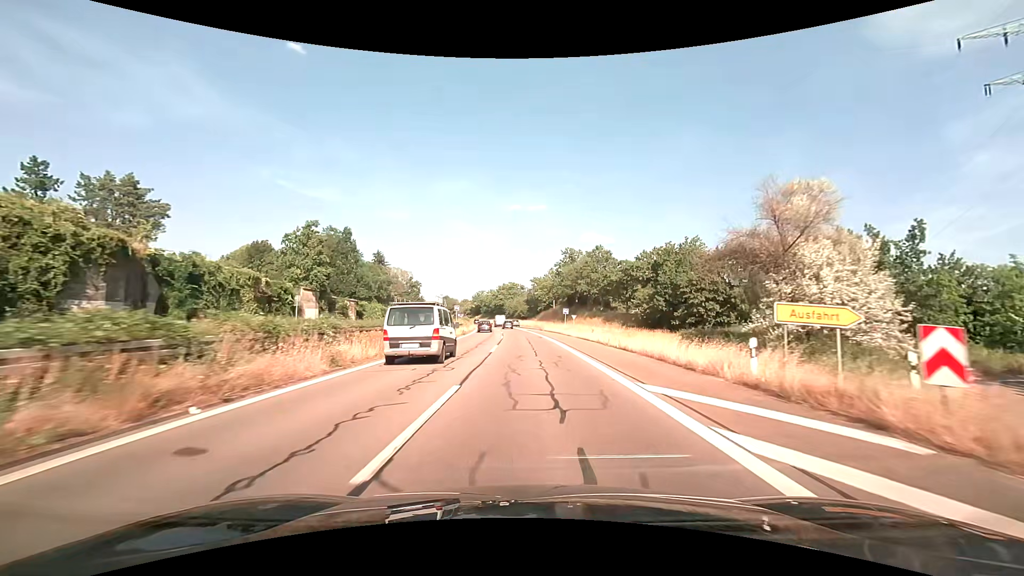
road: trunk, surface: asphalt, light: Day
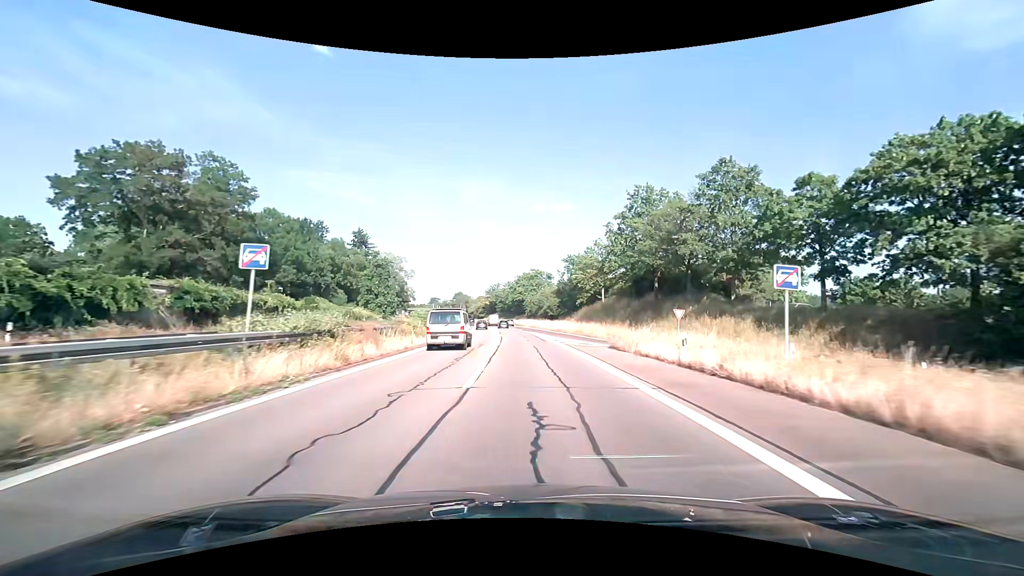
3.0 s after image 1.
(-1.0, +48.1) m; -3°
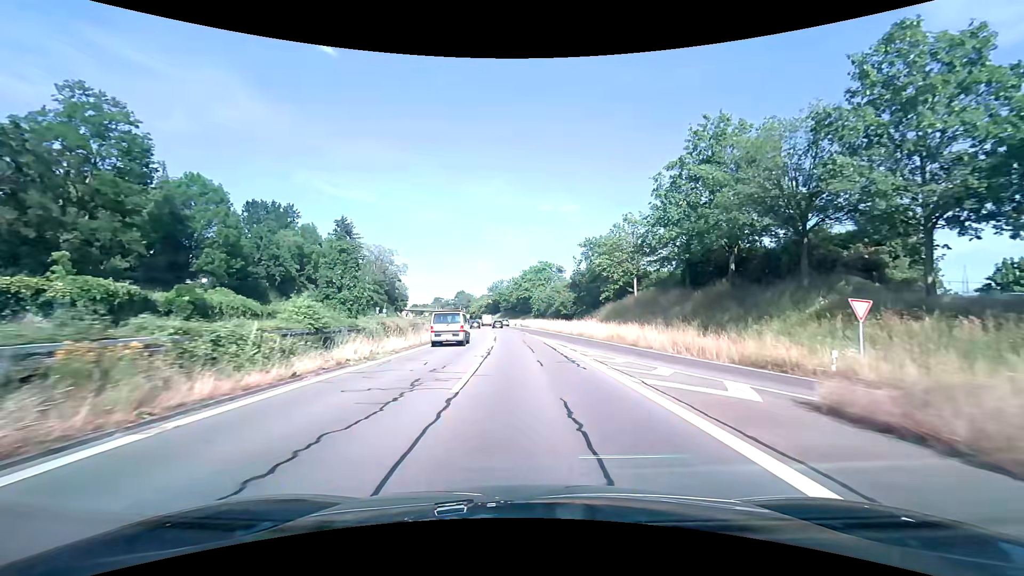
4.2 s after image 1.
(-0.1, +18.7) m; -1°
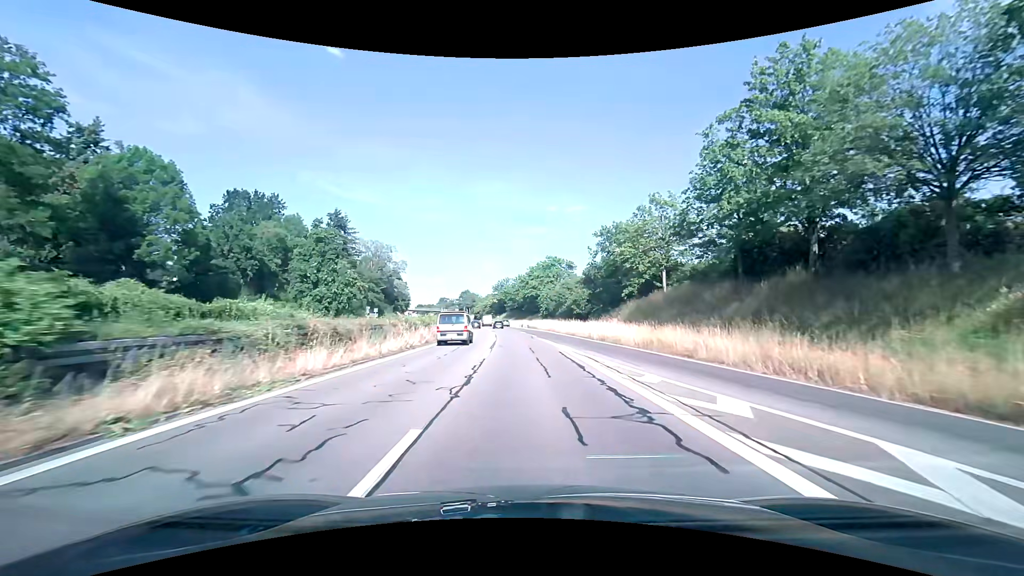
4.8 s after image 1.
(-0.1, +9.3) m; -1°
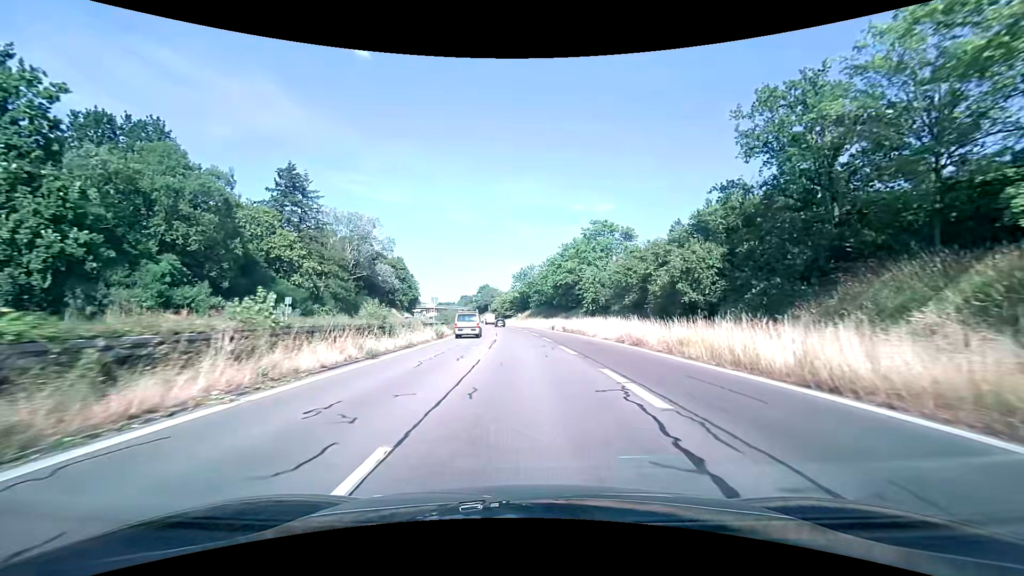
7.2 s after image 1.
(-0.8, +37.0) m; -3°
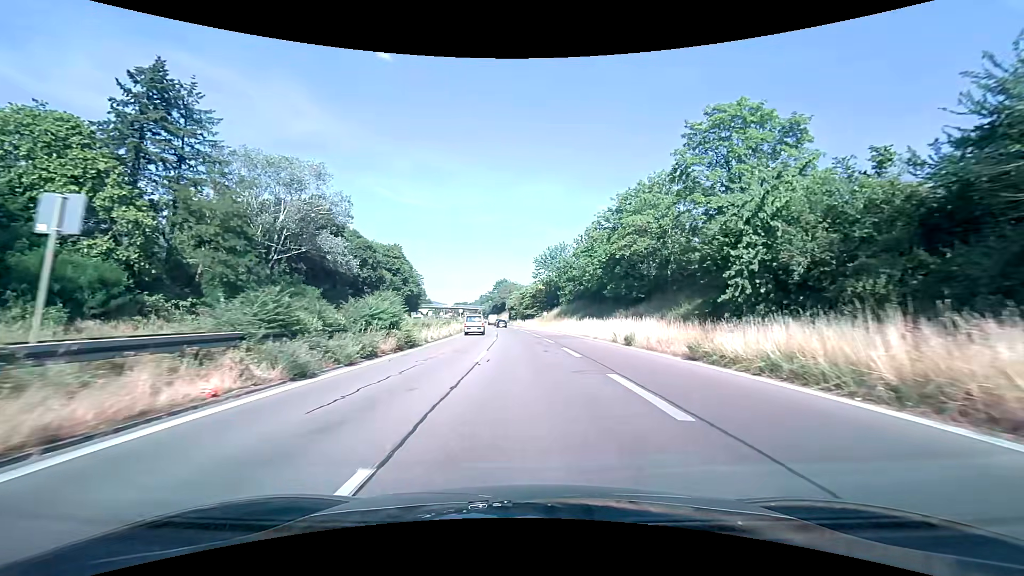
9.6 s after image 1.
(-0.8, +36.7) m; -3°
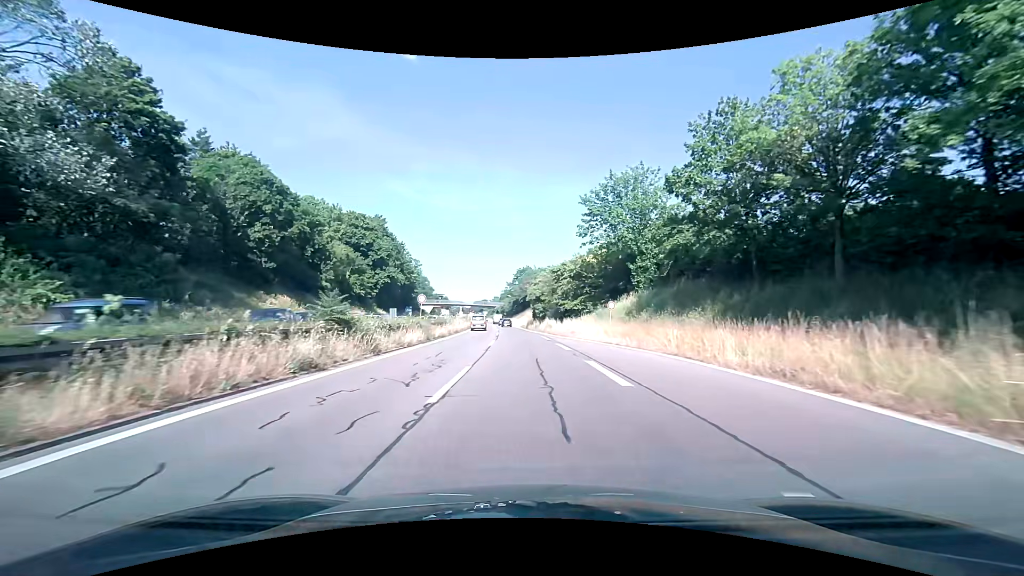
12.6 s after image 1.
(-1.2, +44.5) m; -3°
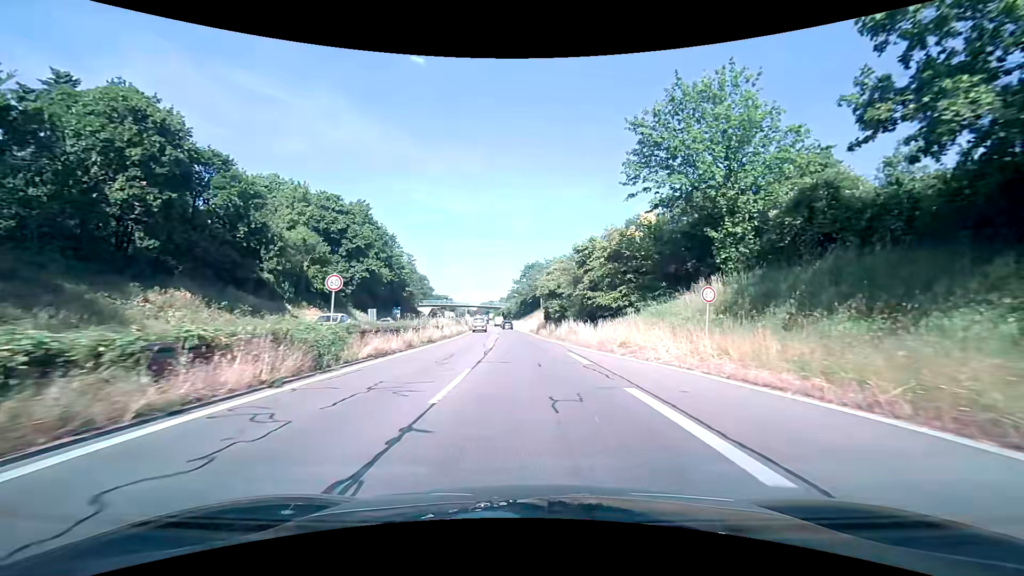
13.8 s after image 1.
(-0.1, +17.7) m; -1°
(0, +10) (0, +20) (0, +30) (-1, +40) (-1, +50) (-2, +60) (-3, +70) (-3, +80) (-4, +90) (-5, +100) m
